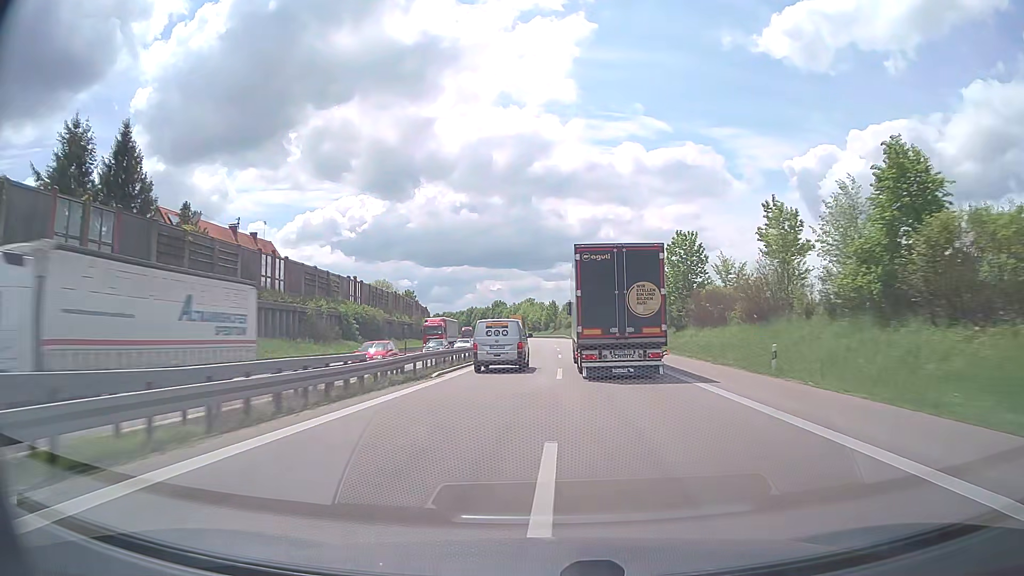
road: trunk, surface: asphalt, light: Day
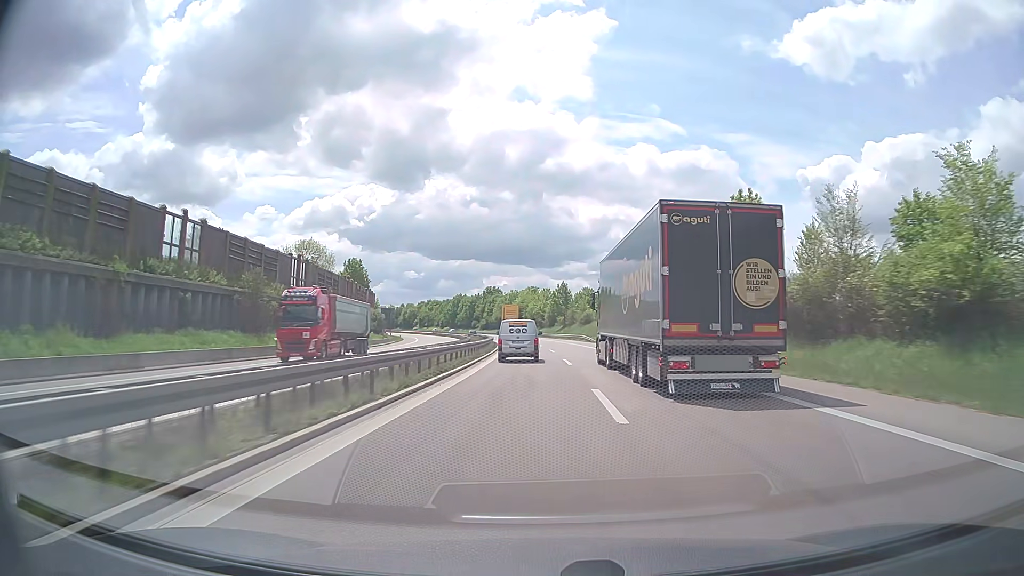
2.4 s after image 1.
(+0.1, +64.8) m; 0°
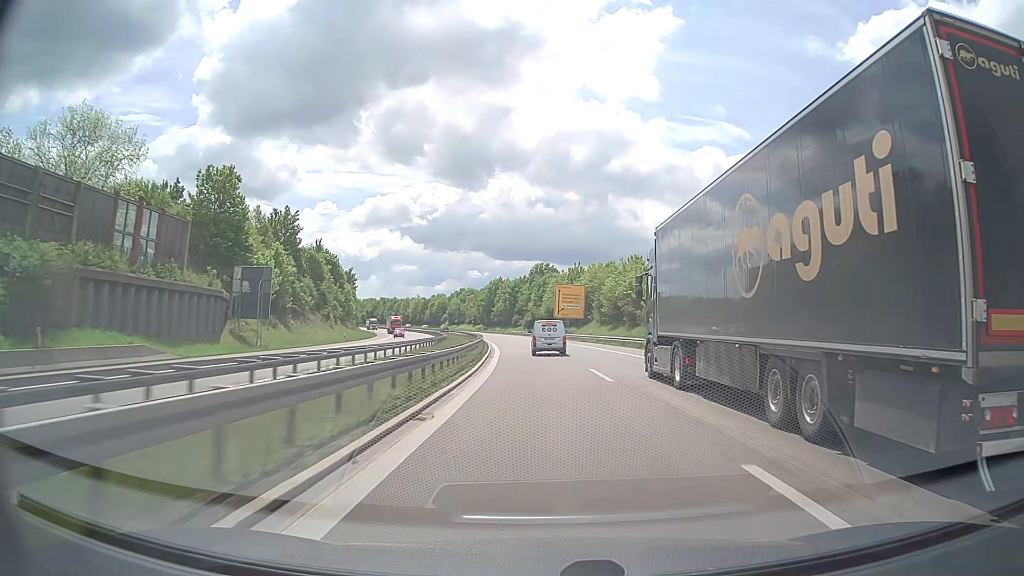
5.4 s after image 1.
(-3.5, +81.6) m; -5°
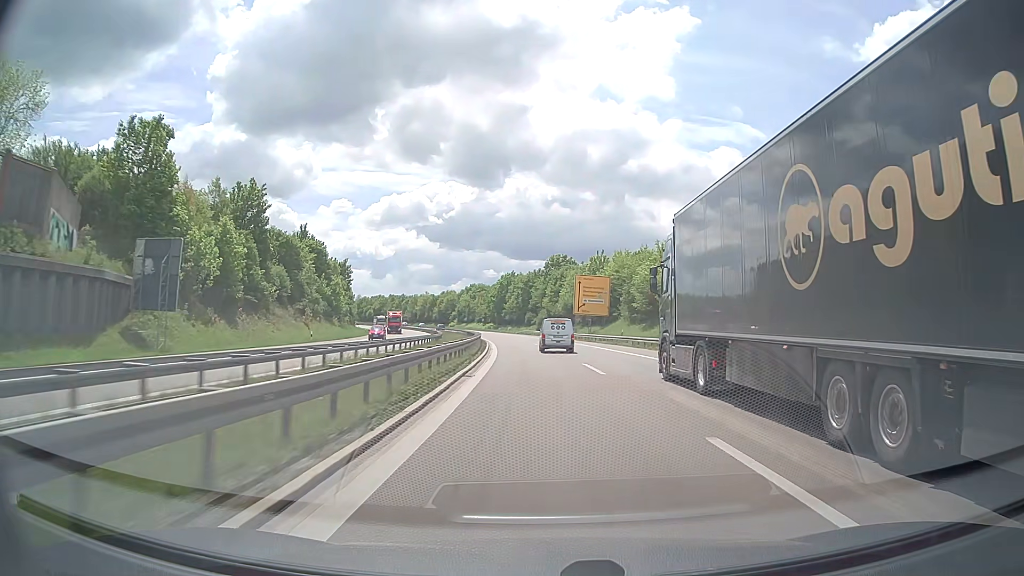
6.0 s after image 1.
(-0.2, +16.4) m; -1°
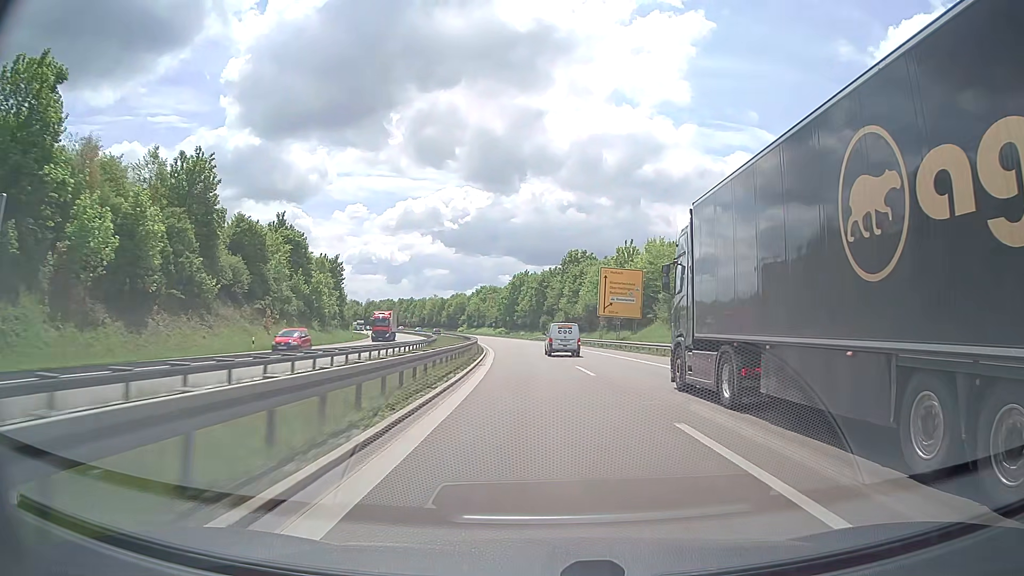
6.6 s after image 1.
(-0.2, +16.4) m; -1°
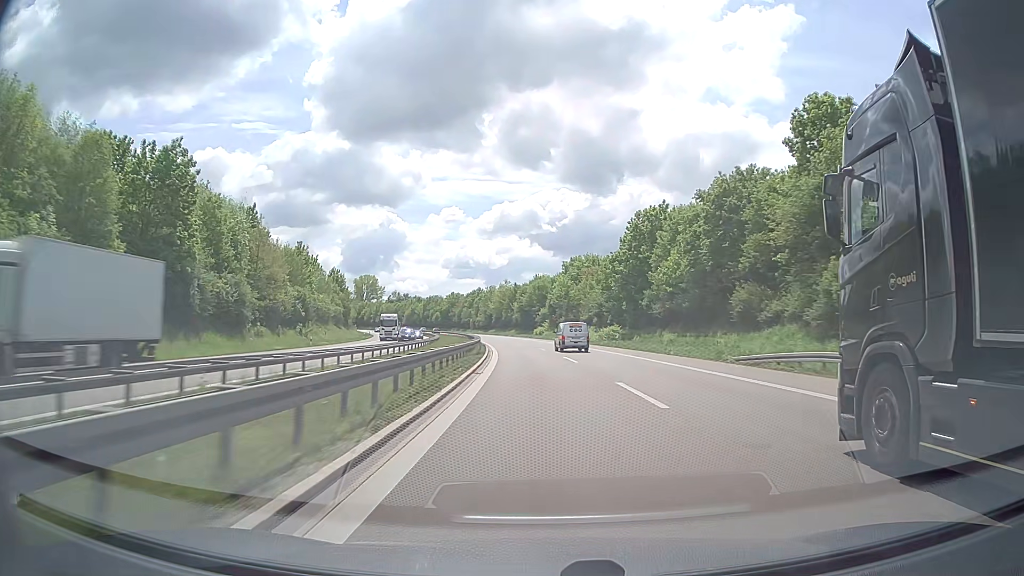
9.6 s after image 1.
(-6.2, +81.9) m; -8°
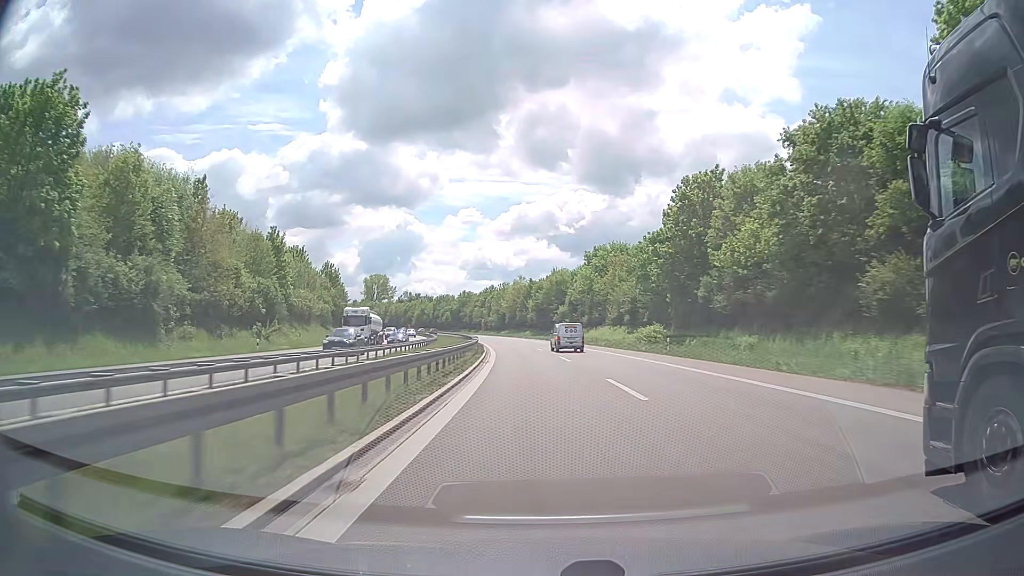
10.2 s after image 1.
(-0.2, +16.5) m; -2°
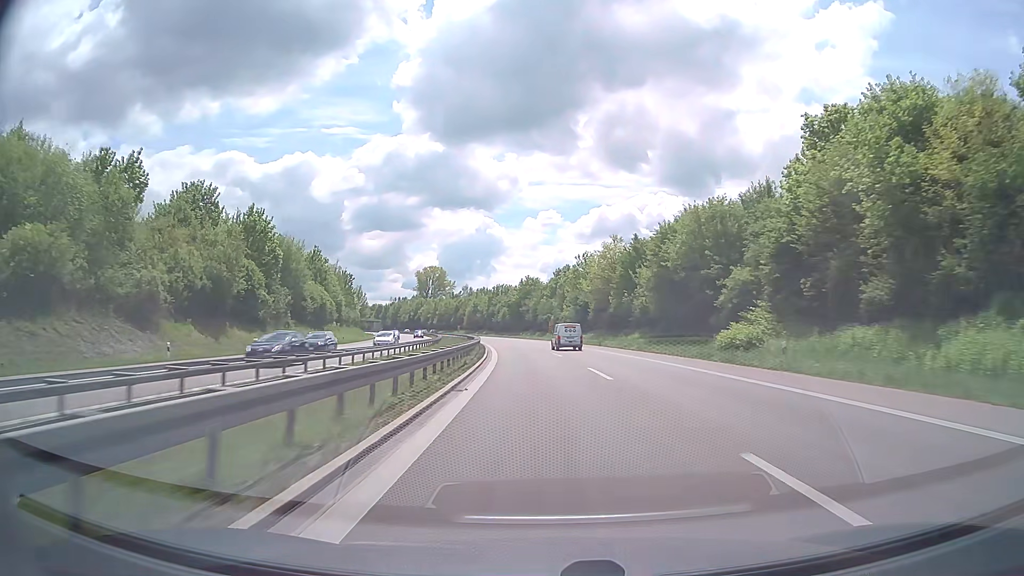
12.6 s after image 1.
(-4.0, +66.2) m; -7°
(0, +10) (0, +20) (-1, +30) (-1, +40) (-2, +50) (-3, +60) (-4, +70) (-5, +80) (-7, +90) (-8, +100) m
